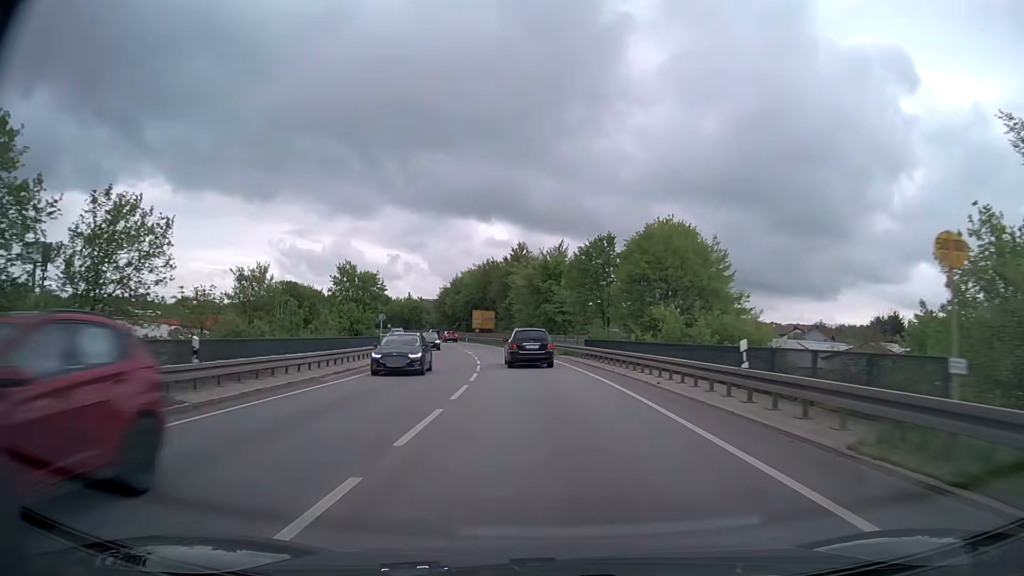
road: primary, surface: asphalt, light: Day
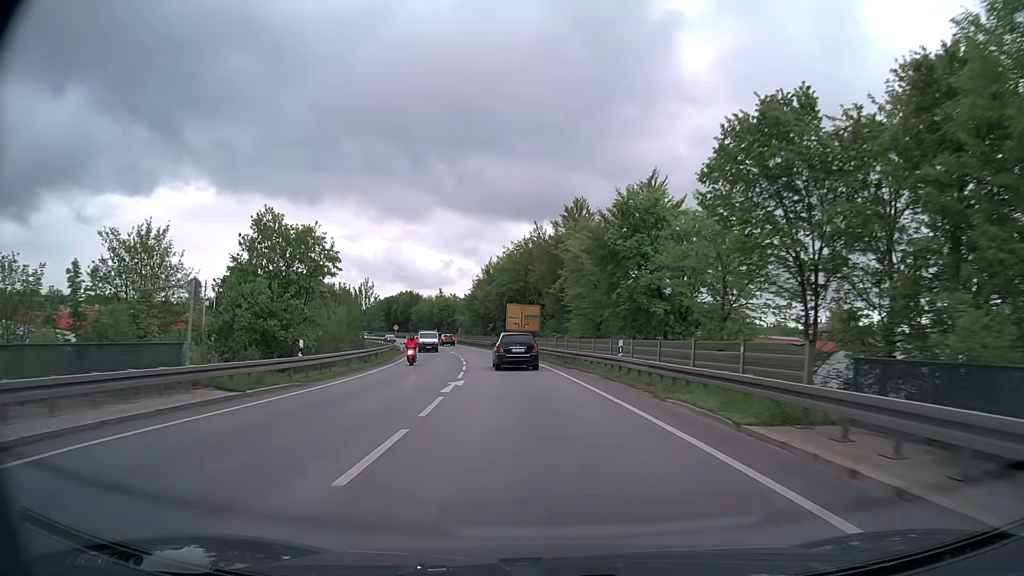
(-1.5, +32.4) m; -5°
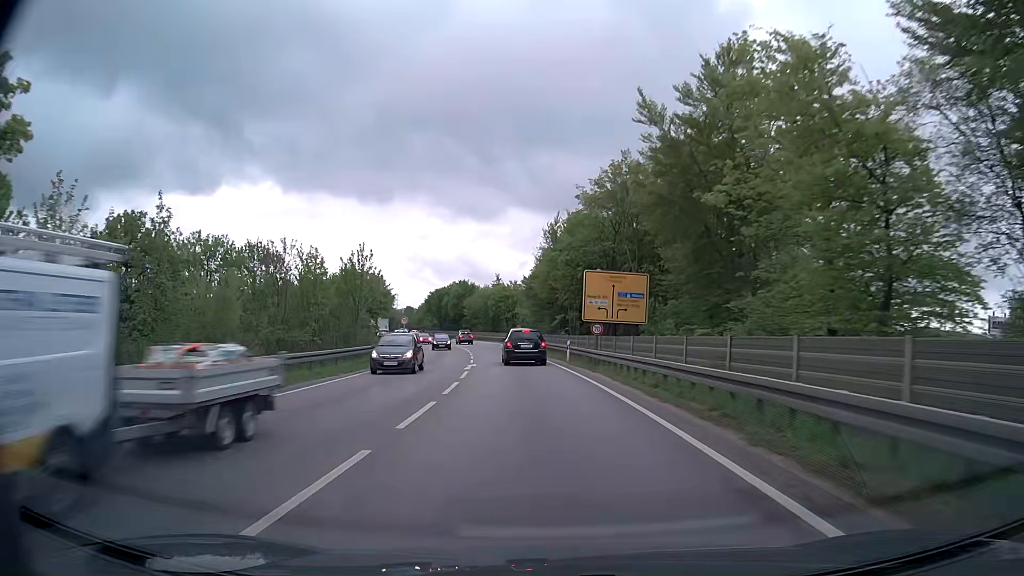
(-1.7, +32.4) m; -6°
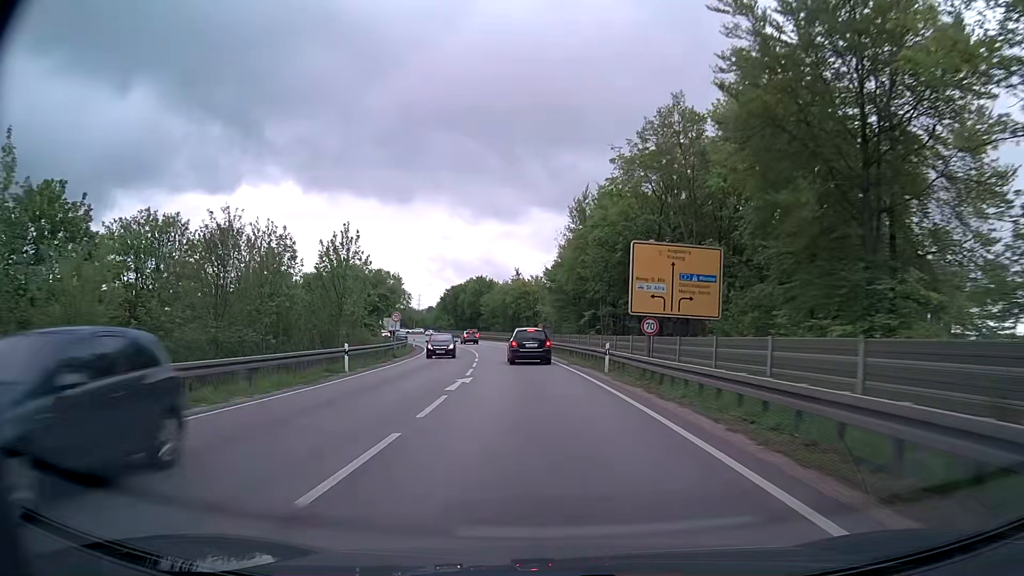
(-0.2, +10.6) m; -2°
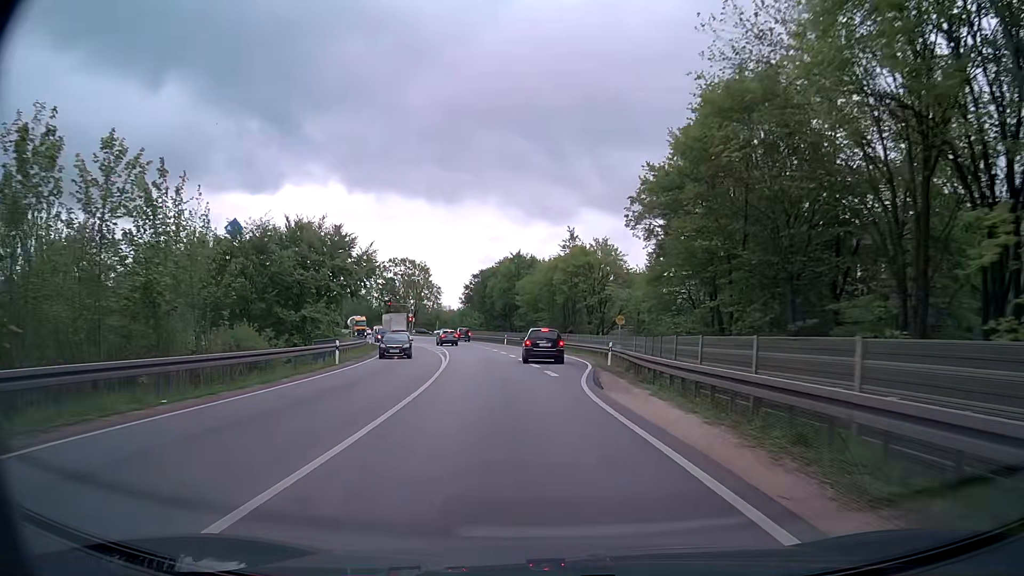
(-1.8, +40.4) m; -5°
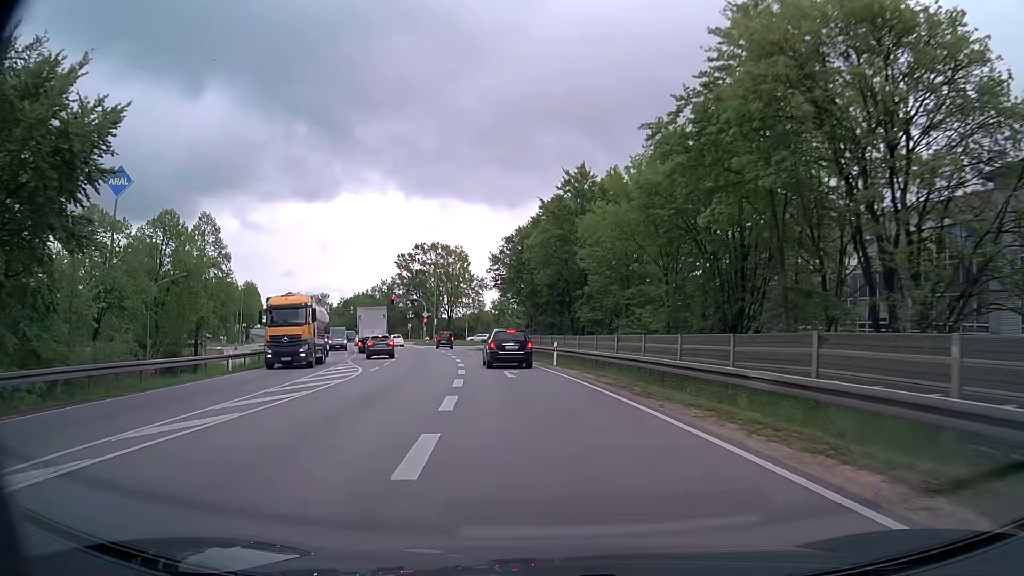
(-1.3, +45.8) m; -5°
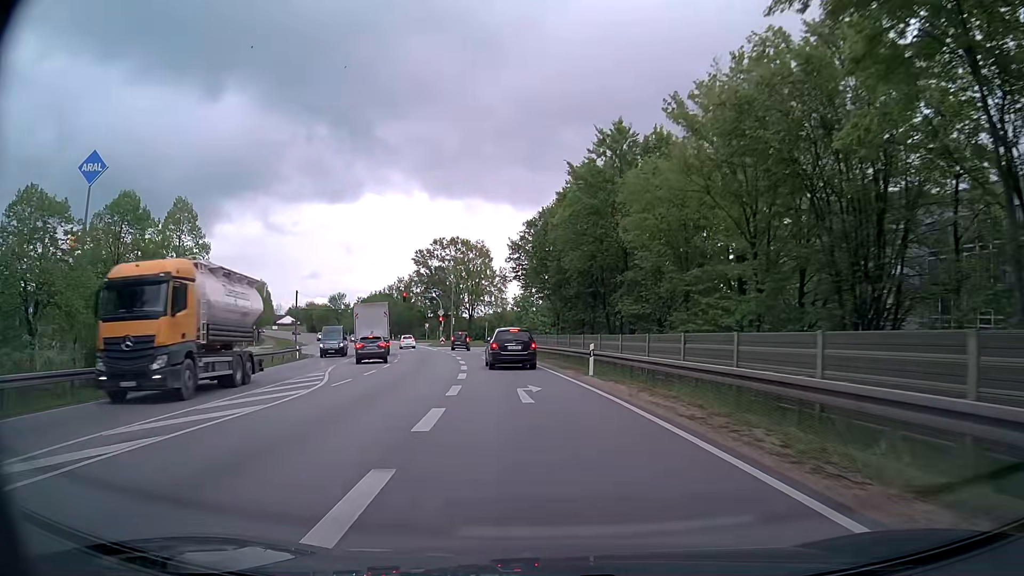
(-0.2, +8.7) m; -3°
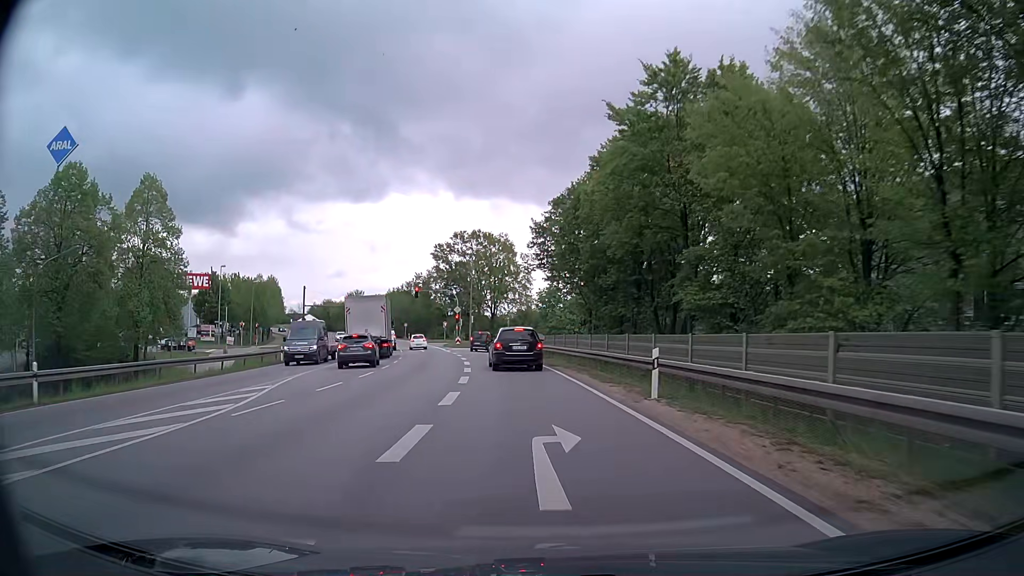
(-0.2, +8.5) m; -3°
